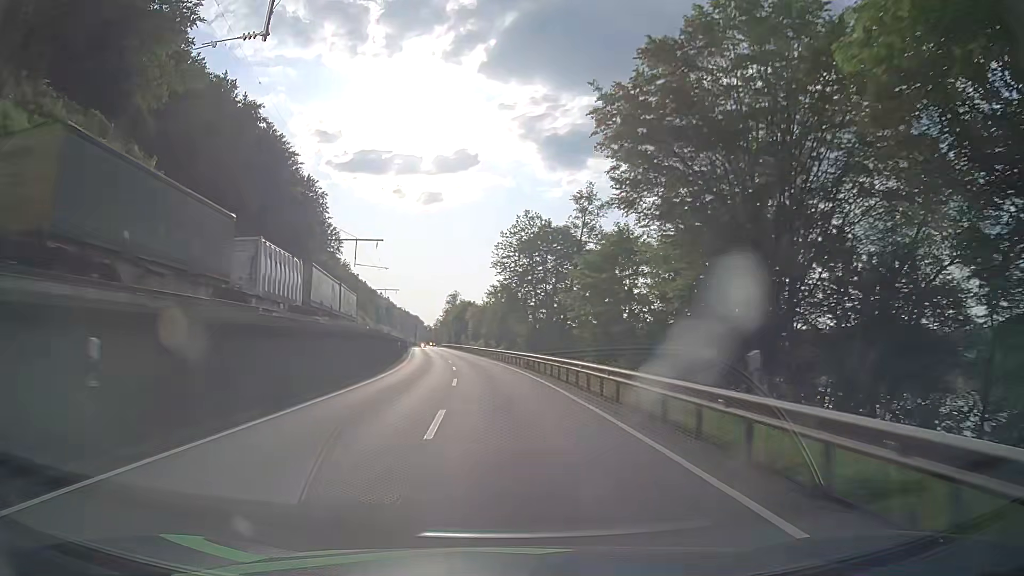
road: primary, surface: asphalt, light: Day
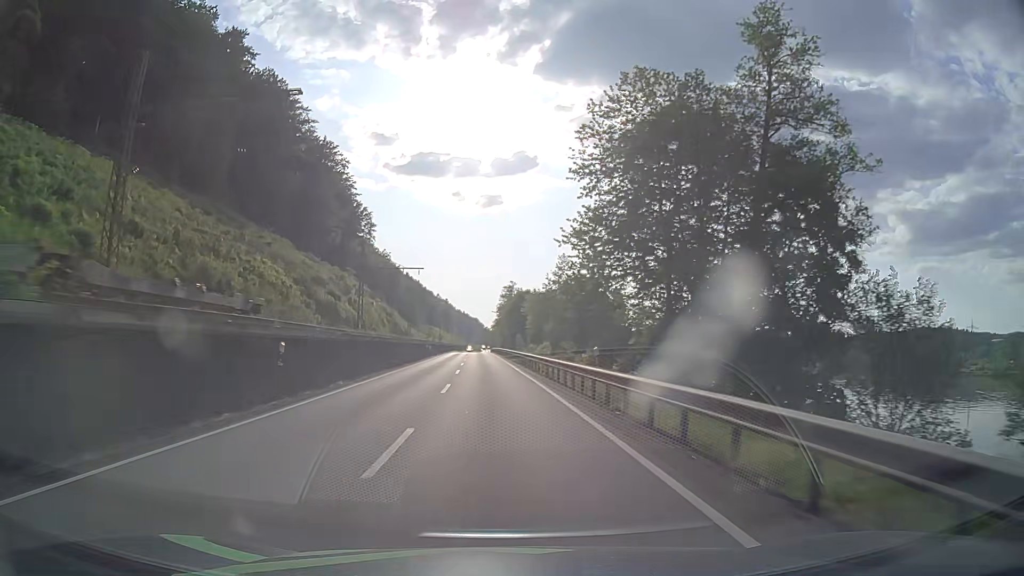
(-1.7, +38.6) m; -5°
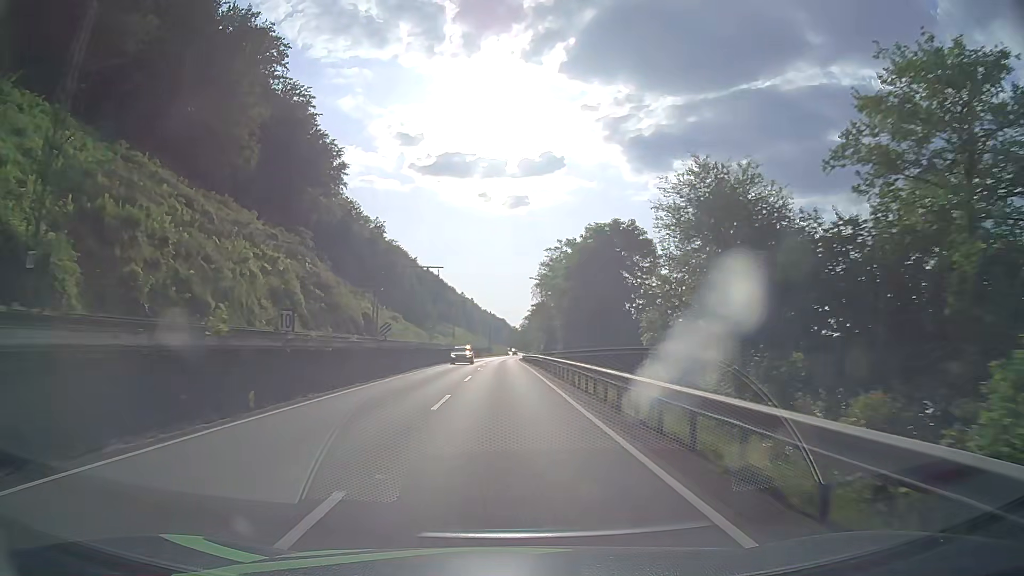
(-2.1, +64.3) m; -2°
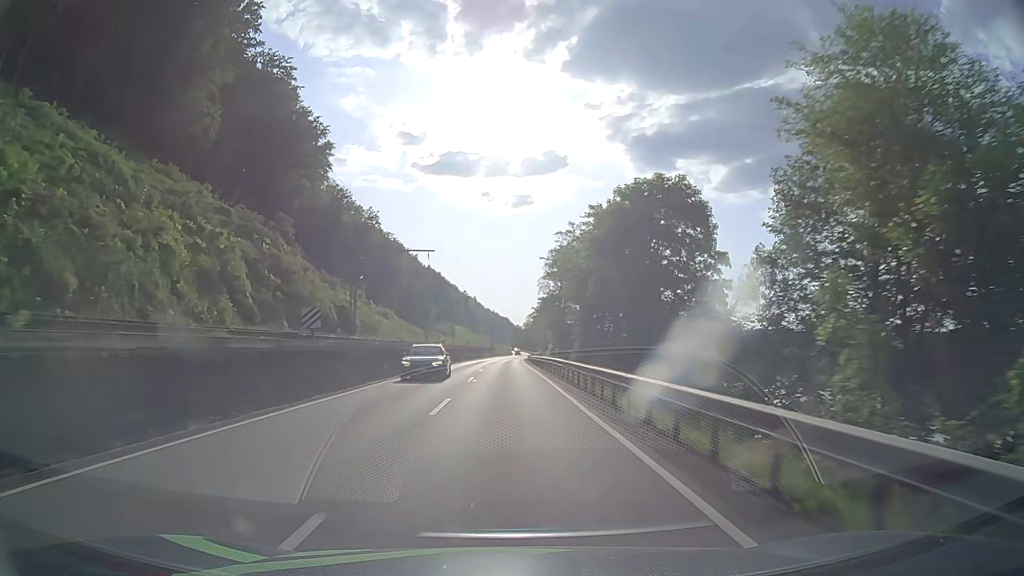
(-0.1, +12.9) m; -1°
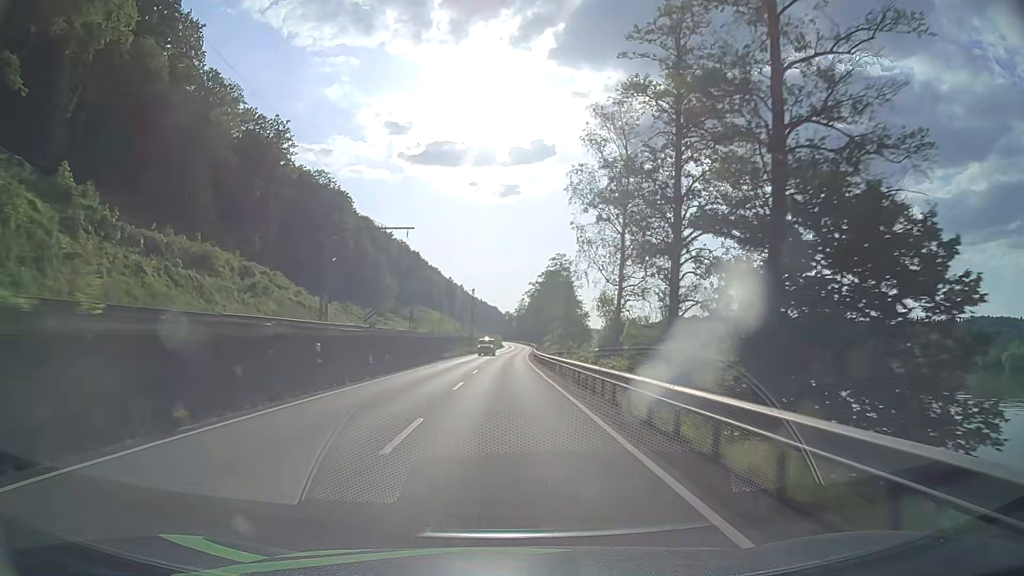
(+0.3, +64.5) m; +1°
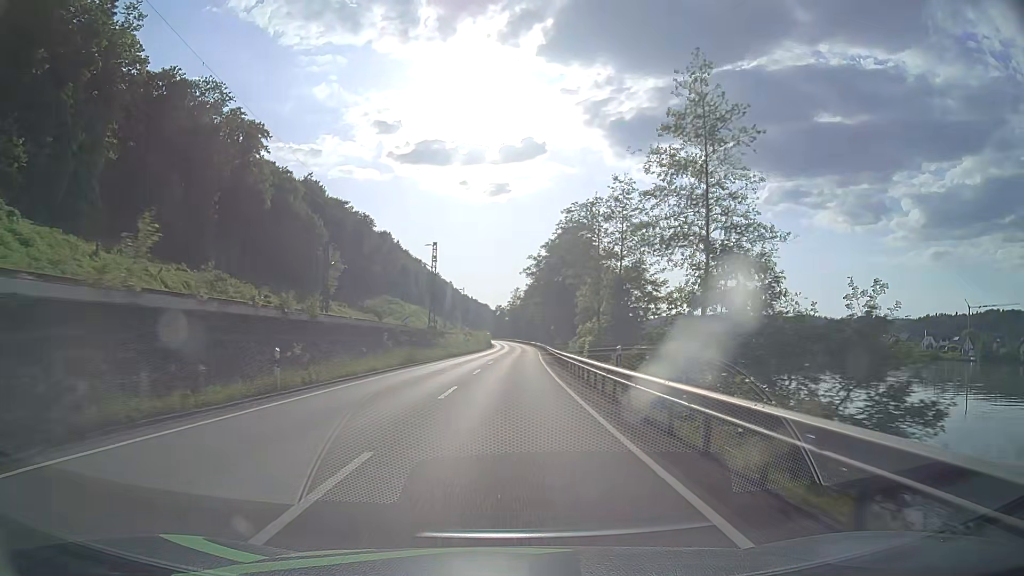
(+0.3, +51.8) m; +1°
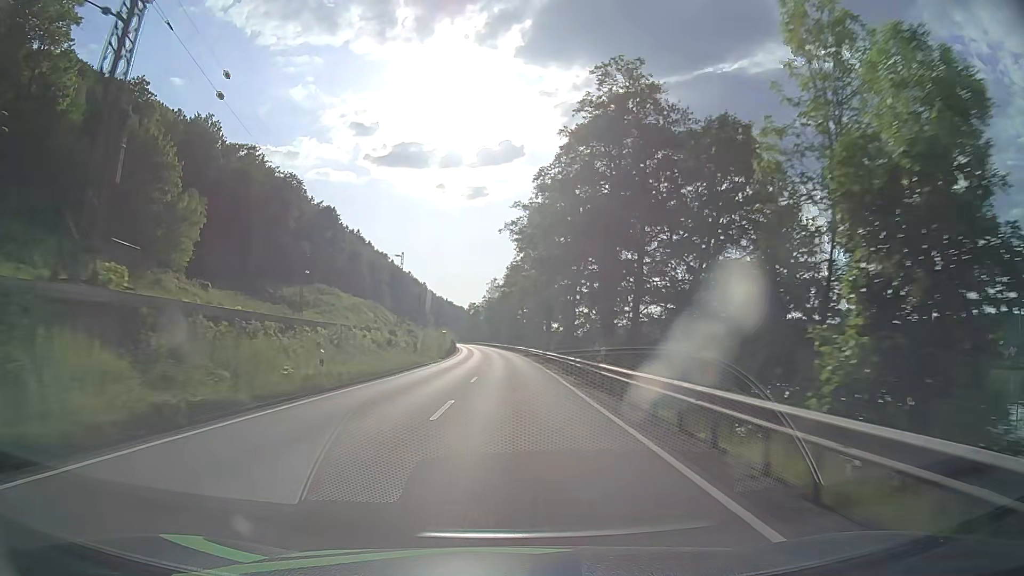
(+0.9, +51.5) m; +2°
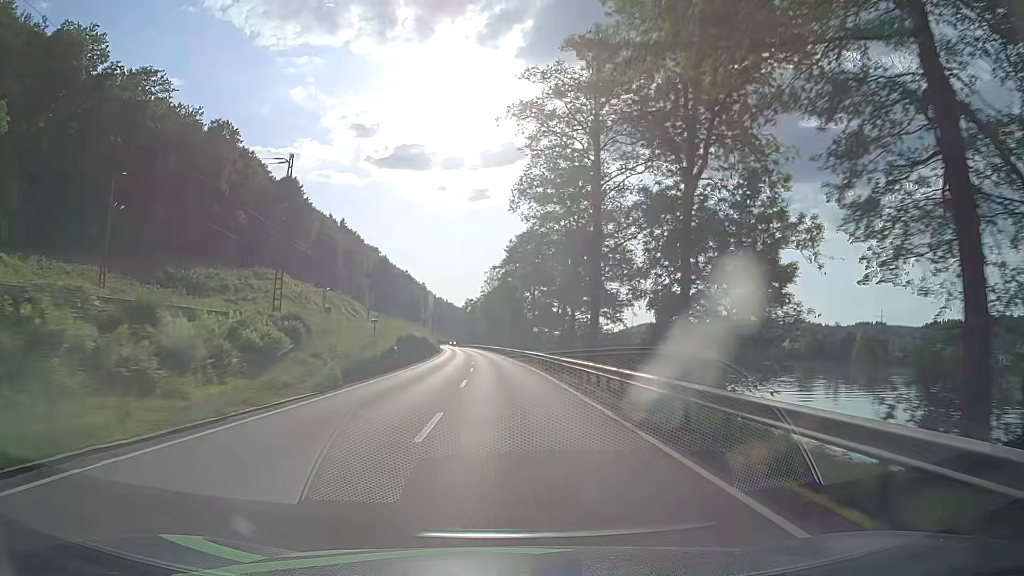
(0.0, +38.5) m; -1°
